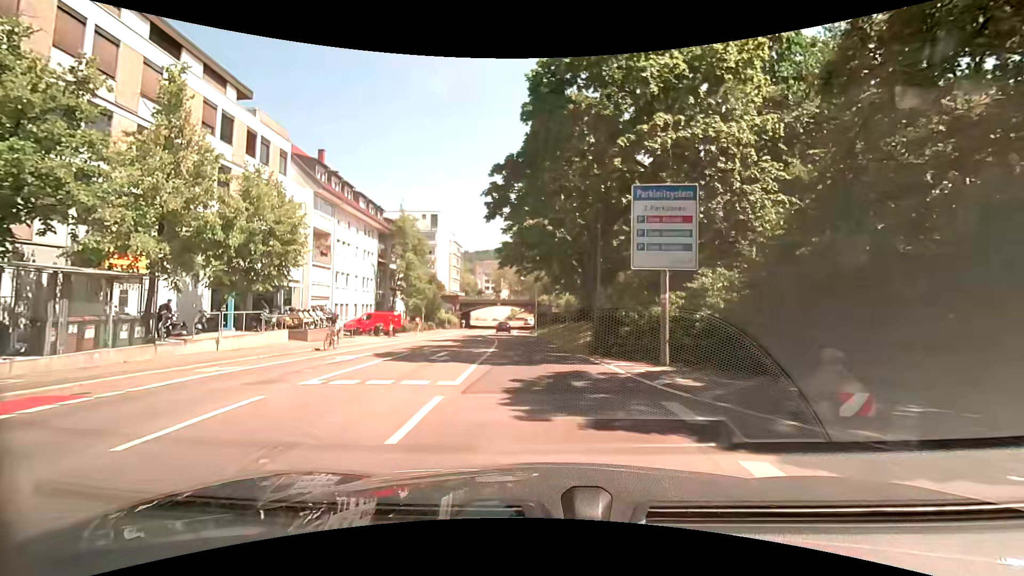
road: secondary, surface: asphalt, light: Day
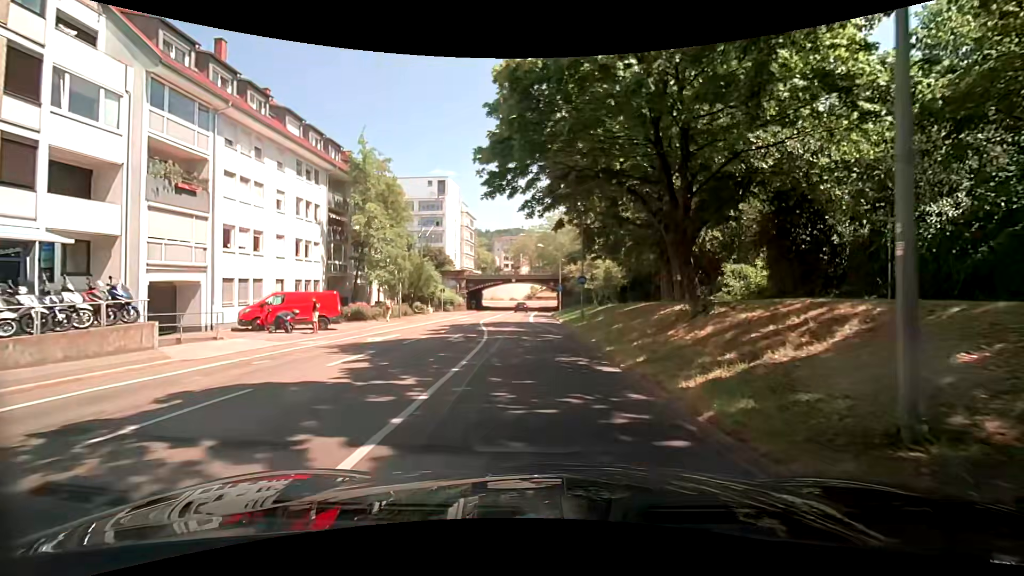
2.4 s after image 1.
(-0.1, +18.0) m; -3°
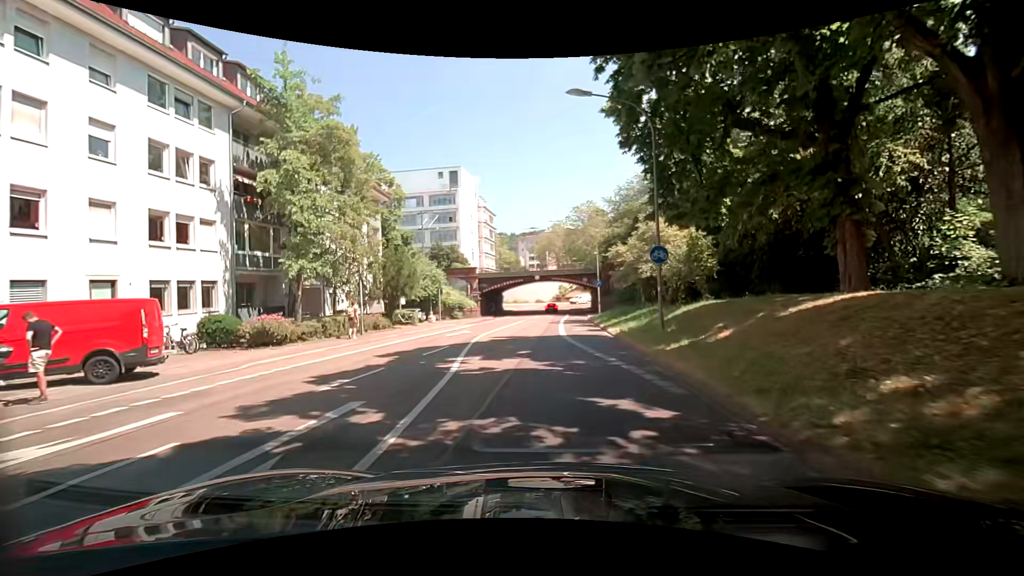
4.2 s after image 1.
(0.0, +14.9) m; -2°
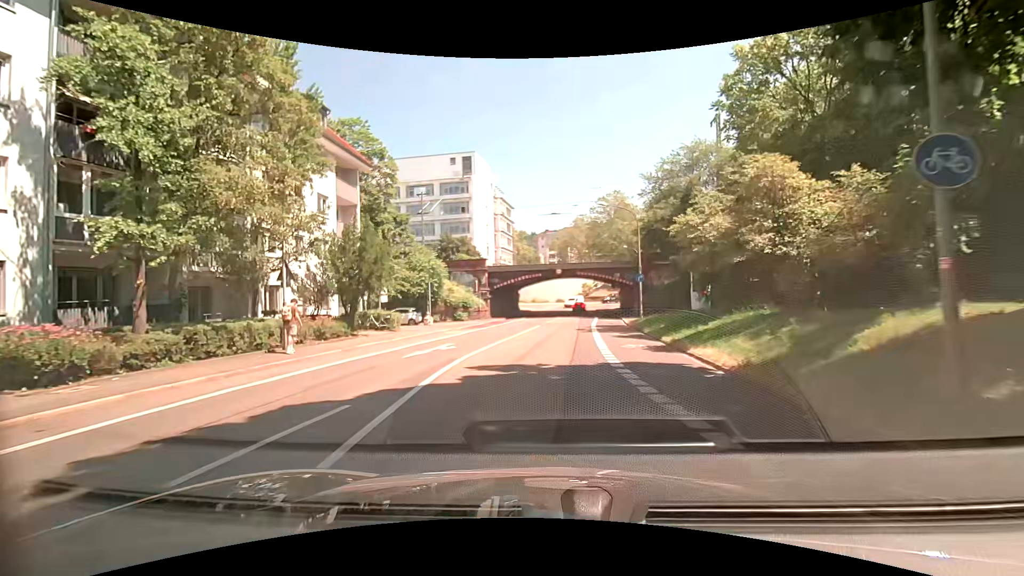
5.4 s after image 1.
(-0.2, +10.5) m; -2°
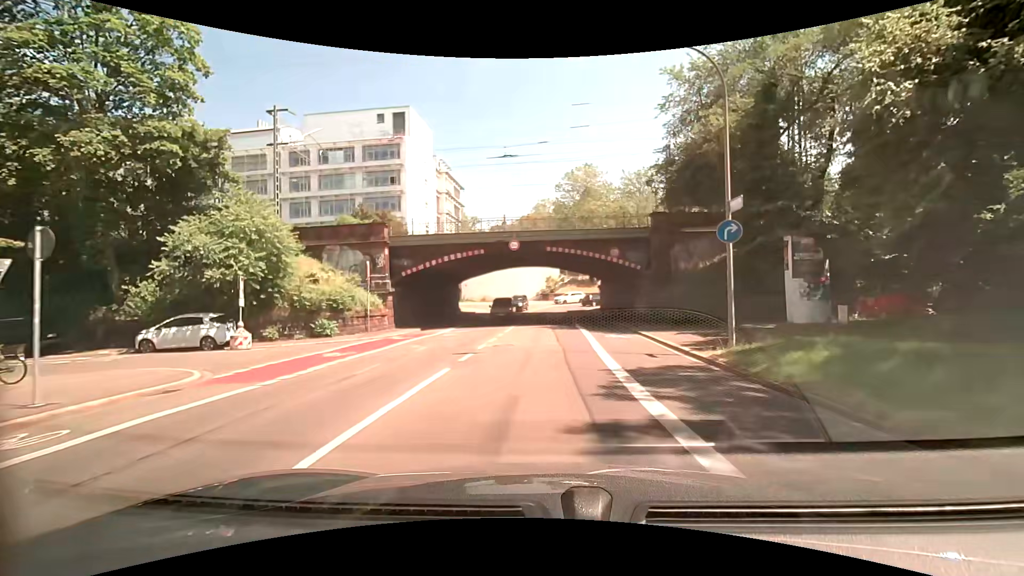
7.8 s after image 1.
(+0.8, +22.4) m; +5°
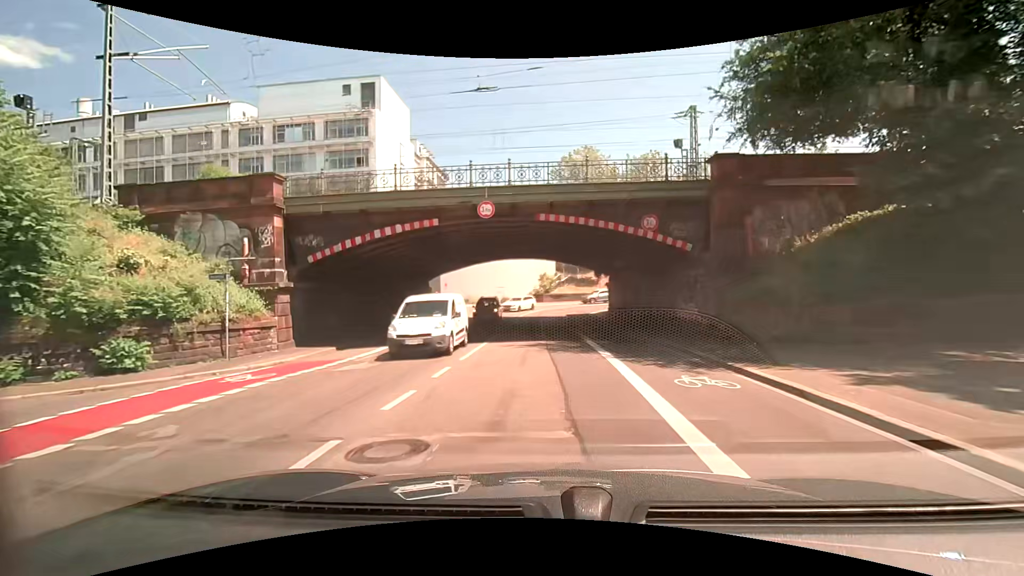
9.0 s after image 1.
(0.0, +11.4) m; 0°
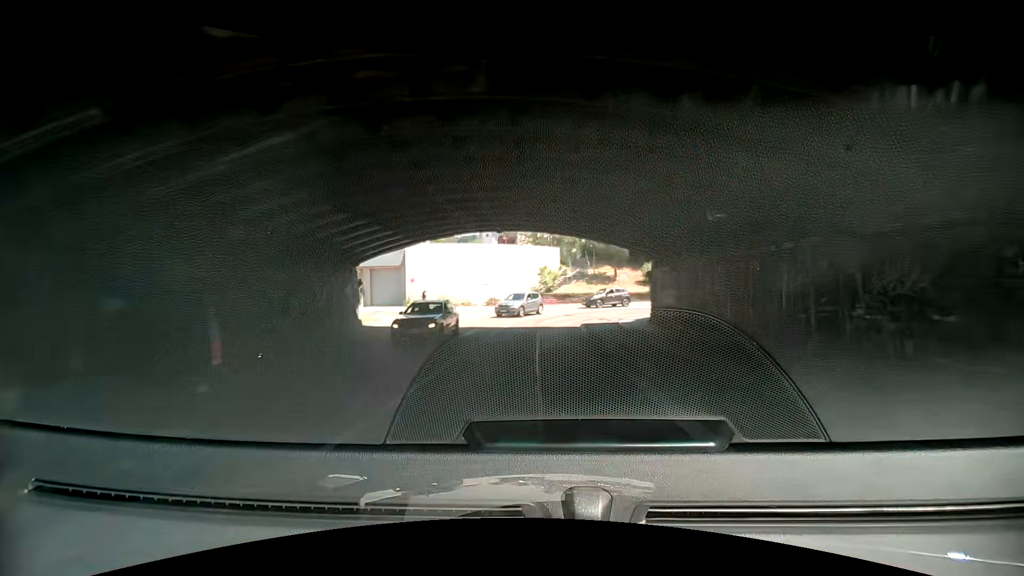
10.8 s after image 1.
(0.0, +16.5) m; -1°
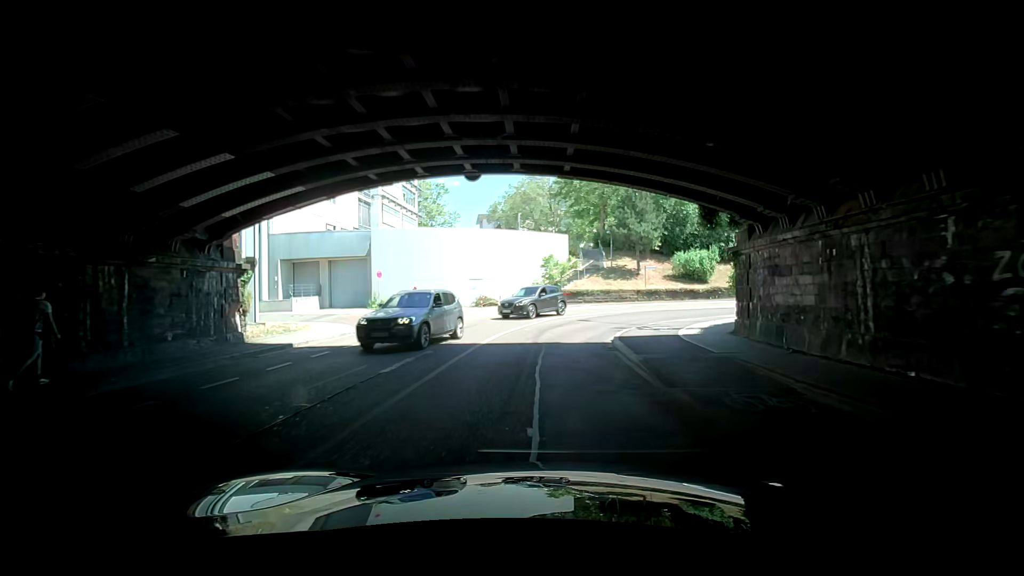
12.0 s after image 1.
(0.0, +10.7) m; -2°
(0, +10) (0, +20) (+5, +28) (+15, +30) (+25, +30) (+35, +29) (+45, +28) (+55, +27) (+65, +27) (+75, +27) m
